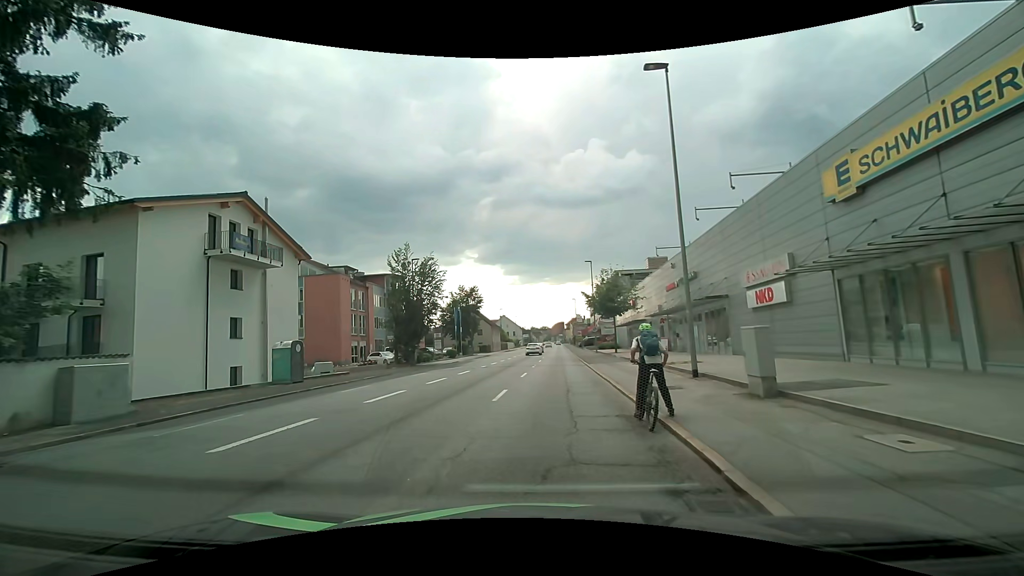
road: tertiary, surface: asphalt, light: Day
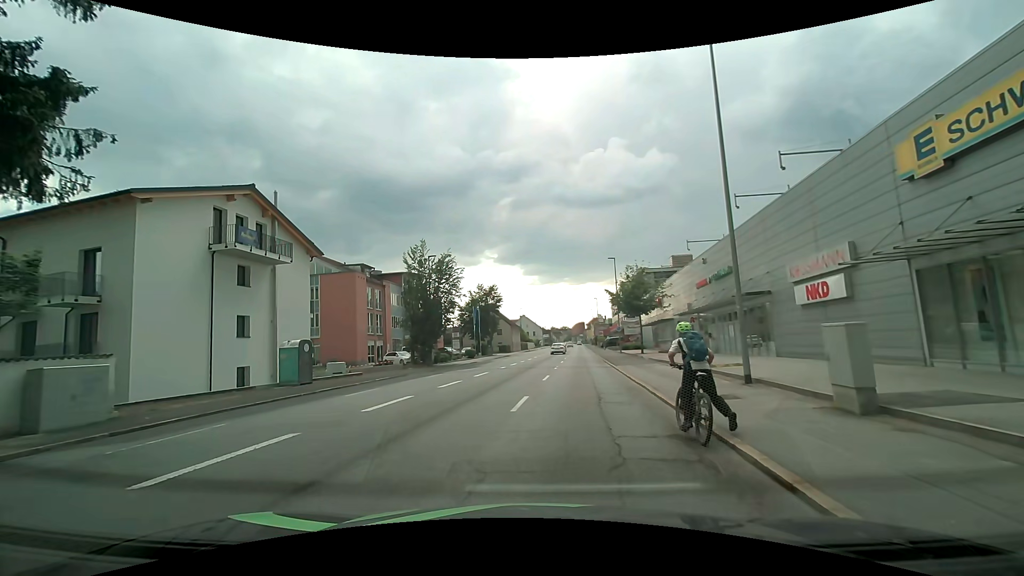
(0.0, +2.2) m; -2°
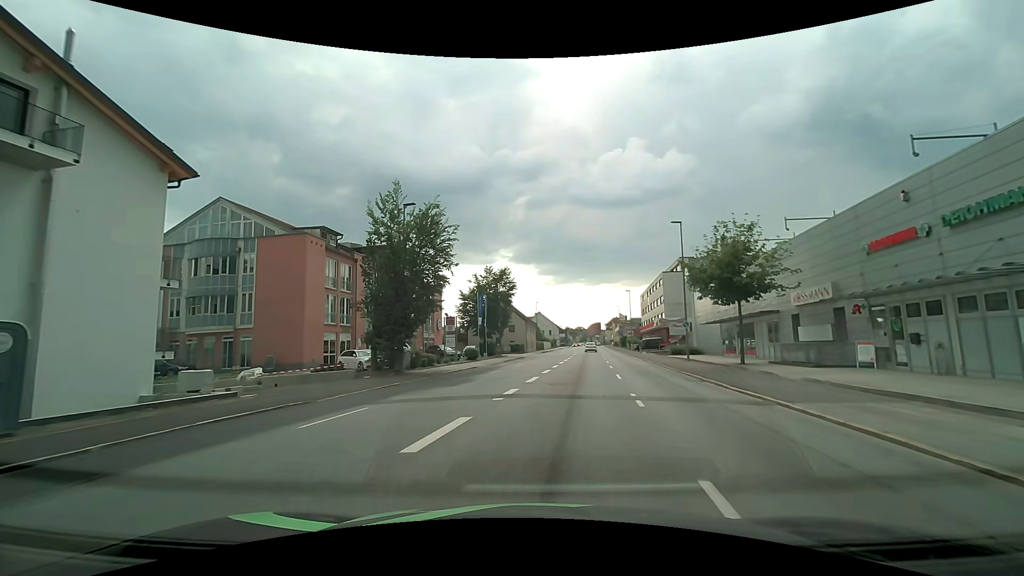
(-0.4, +17.6) m; 0°
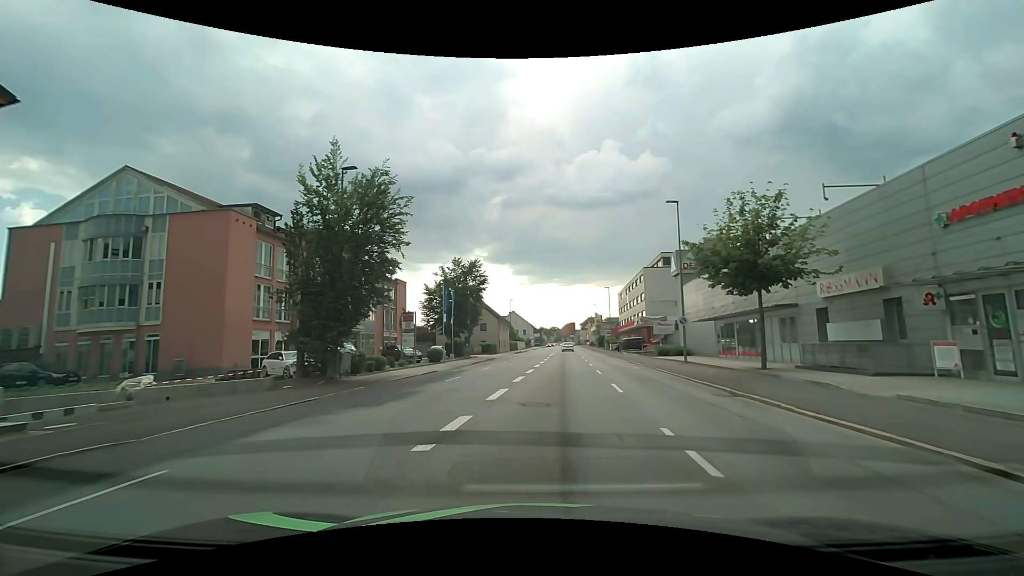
(+0.1, +6.1) m; +2°
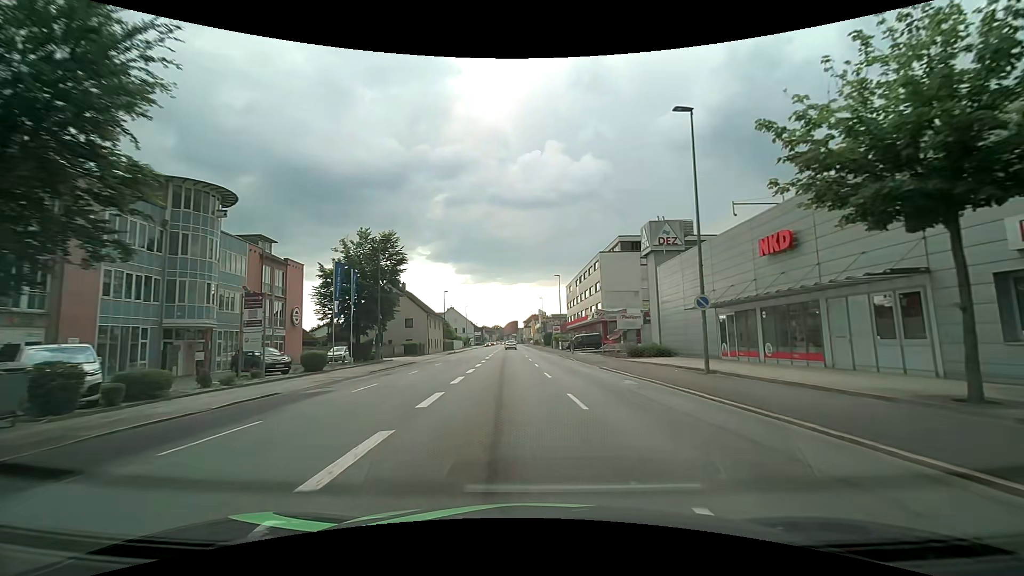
(+0.6, +13.7) m; +5°
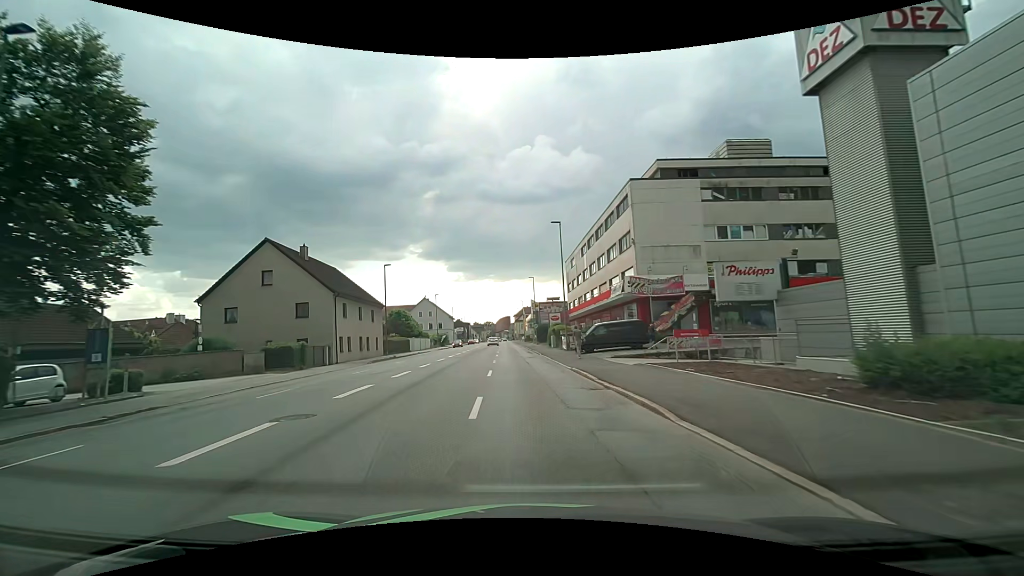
(+0.7, +28.8) m; +1°
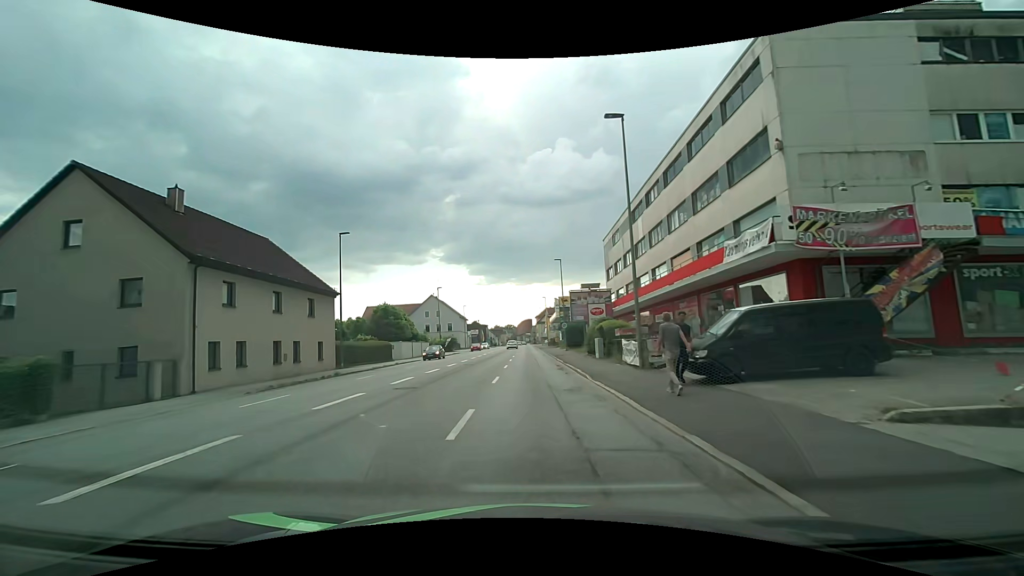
(-0.4, +19.3) m; -2°
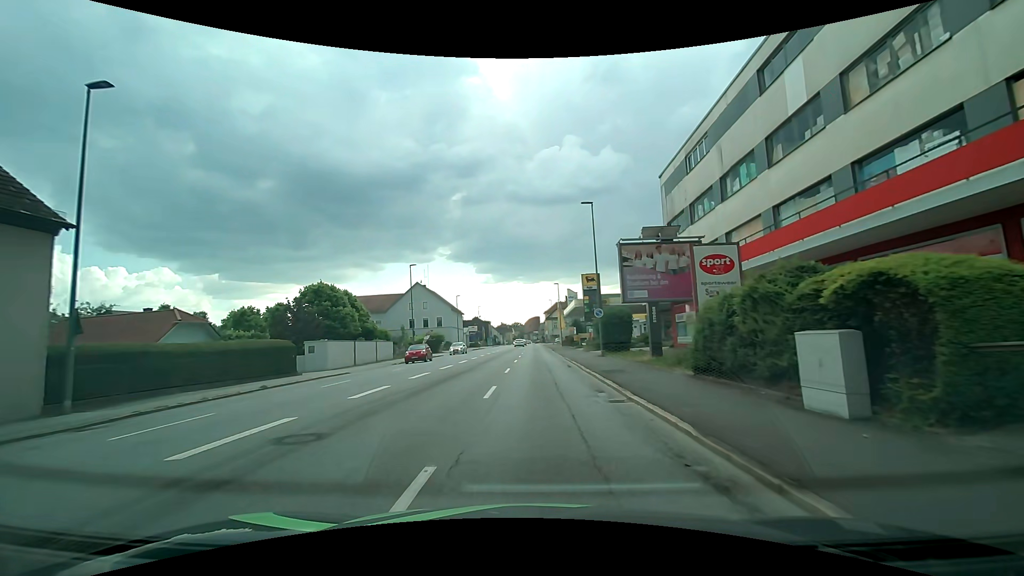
(-0.1, +22.4) m; -1°
(0, +10) (0, +20) (0, +30) (0, +40) (0, +50) (0, +60) (0, +70) (0, +80) (+1, +90) (+1, +100) m
